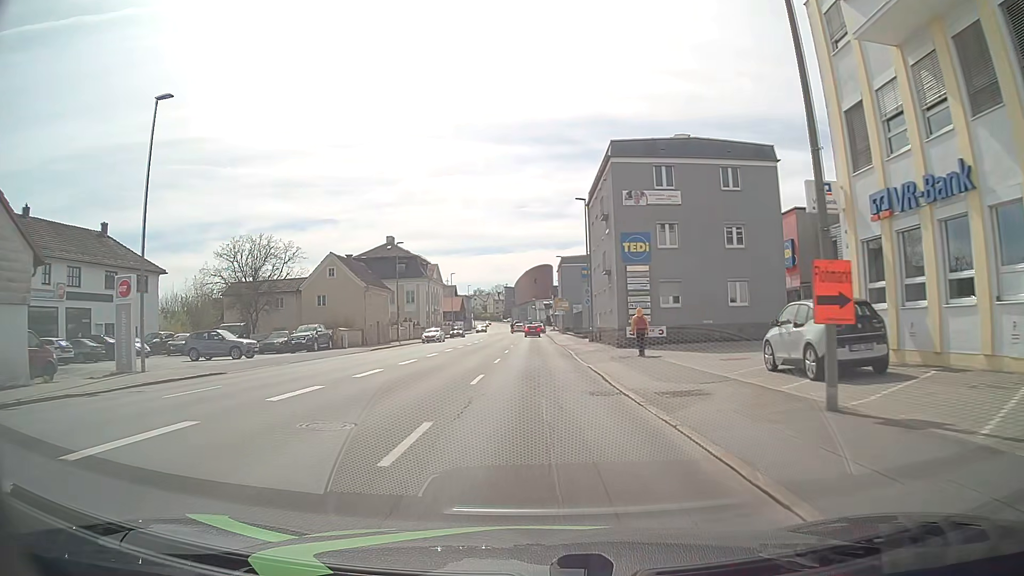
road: tertiary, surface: asphalt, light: Day
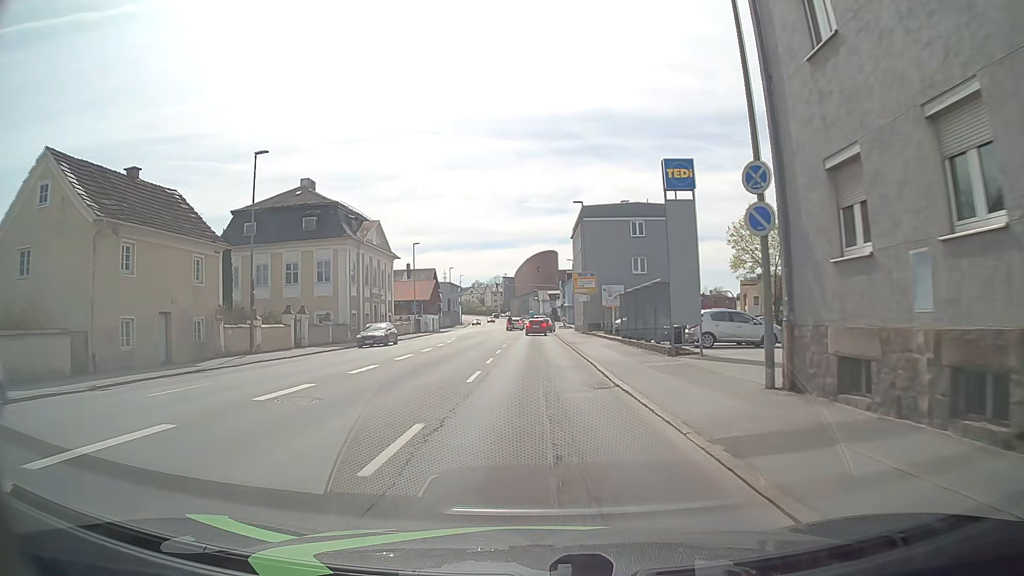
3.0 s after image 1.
(+0.2, +36.5) m; 0°
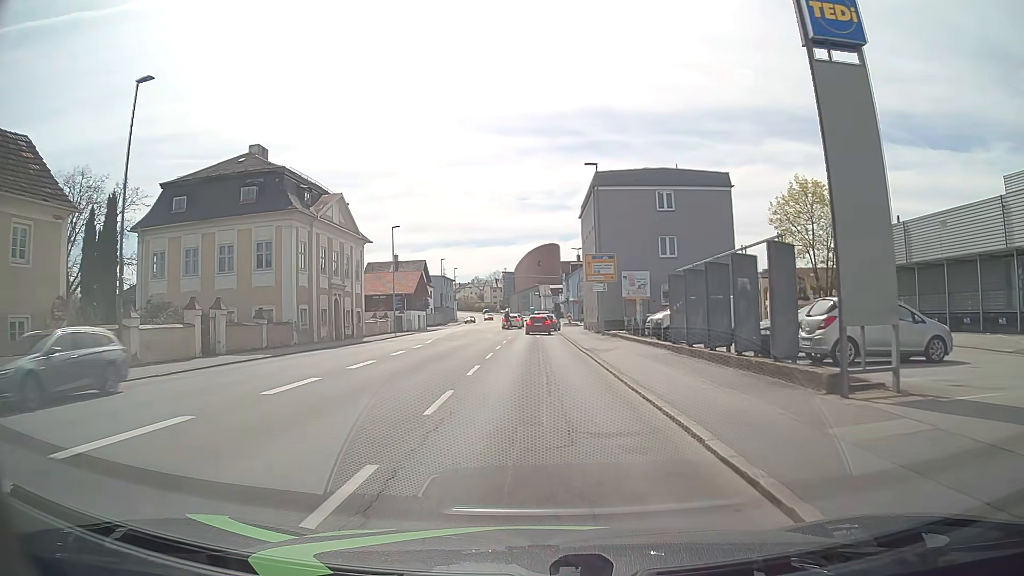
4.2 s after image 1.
(0.0, +11.5) m; -1°
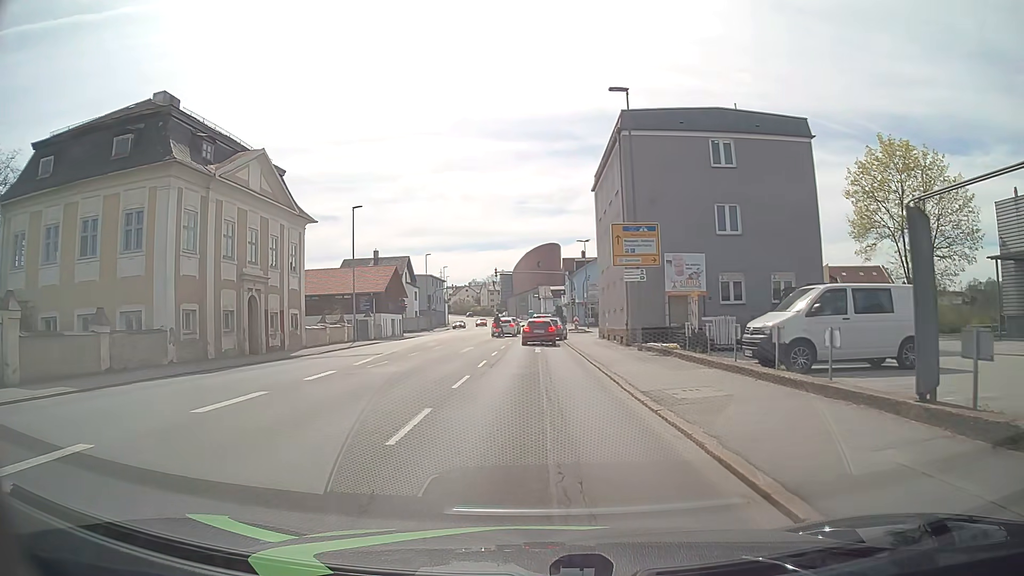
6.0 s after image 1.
(+0.2, +13.8) m; 0°
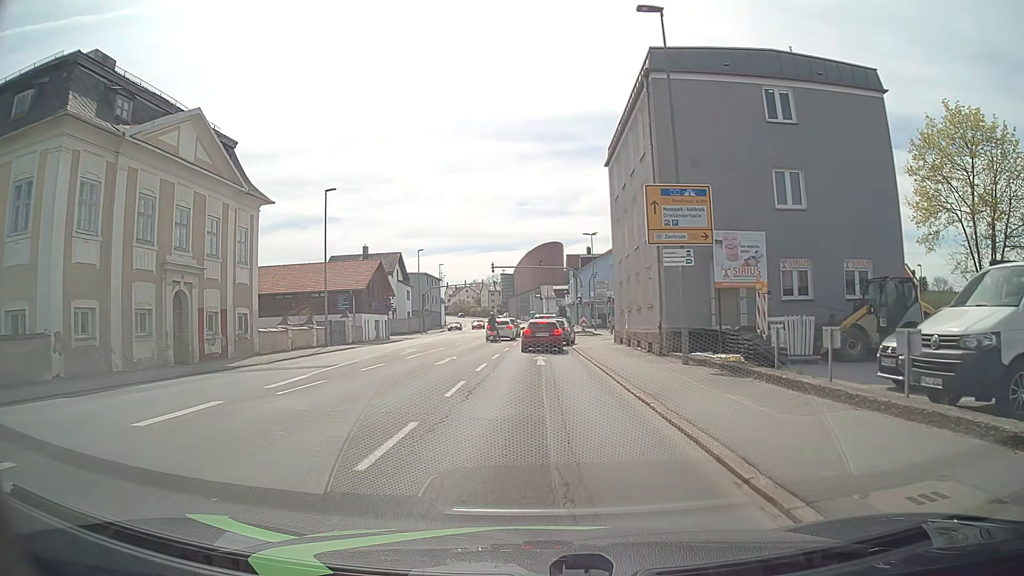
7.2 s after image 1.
(0.0, +7.2) m; 0°
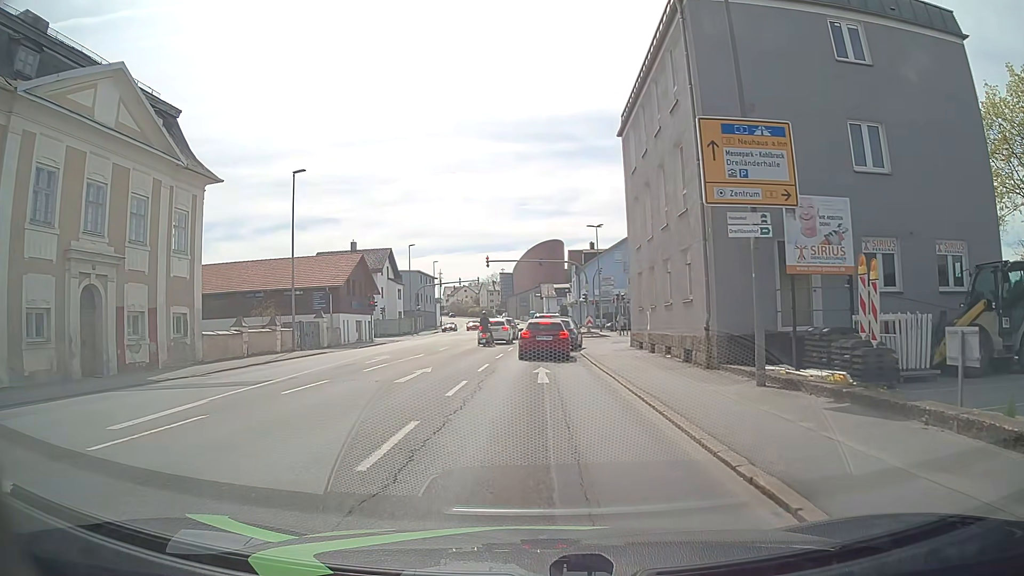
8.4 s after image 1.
(0.0, +5.9) m; -1°
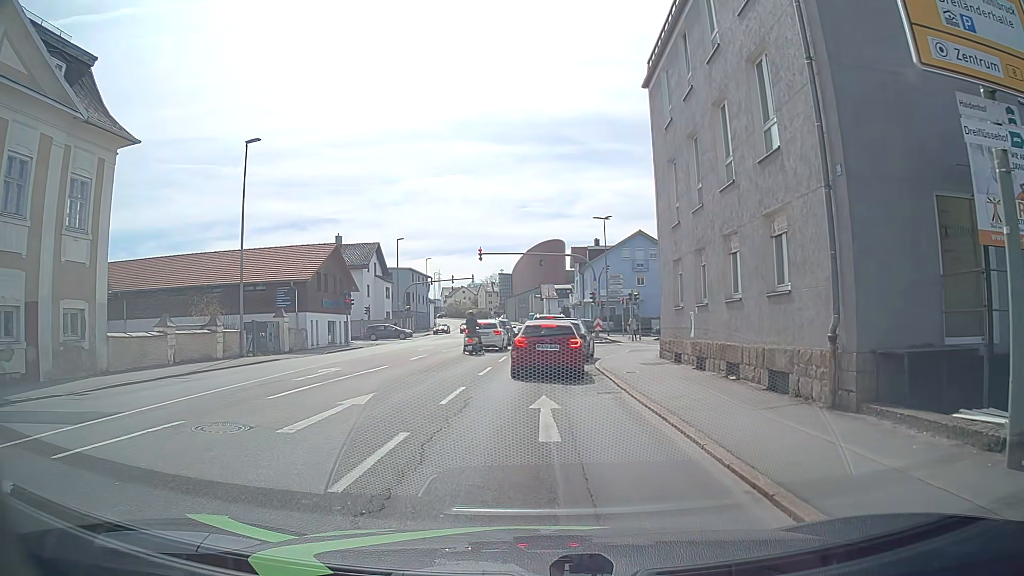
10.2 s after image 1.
(+0.1, +6.8) m; +1°
